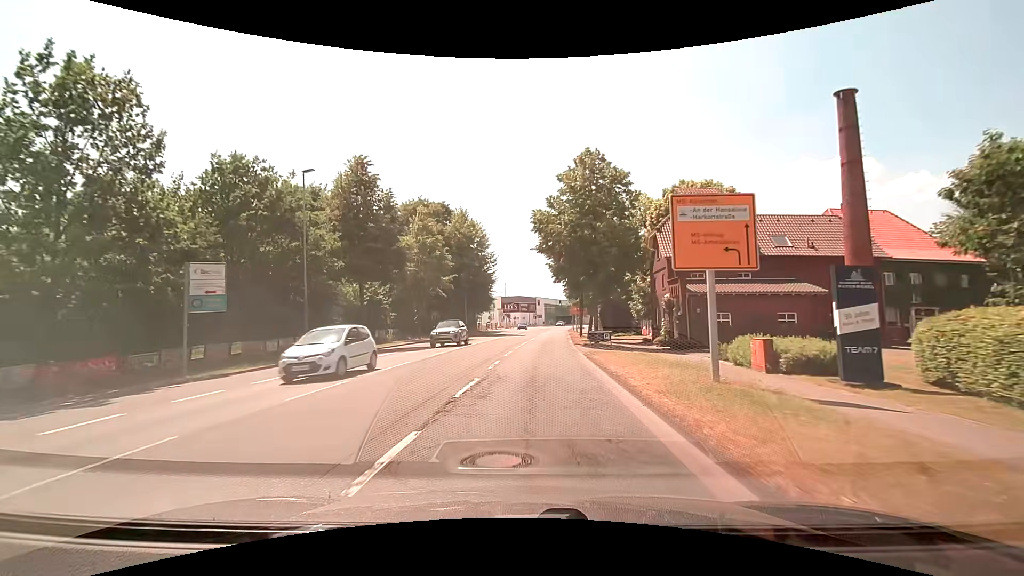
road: secondary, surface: asphalt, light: Day
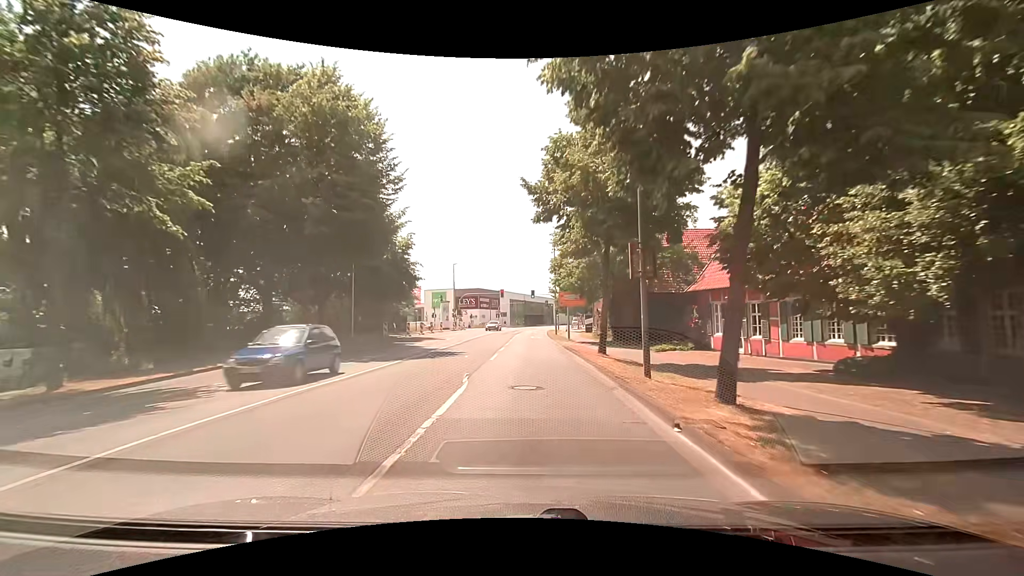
(+1.3, +35.0) m; +4°
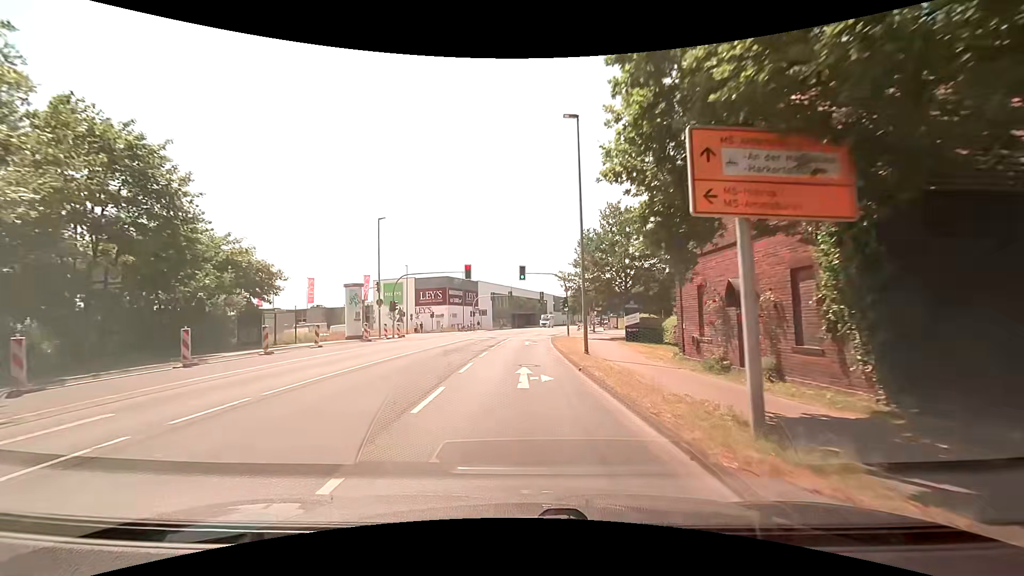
(+0.3, +34.7) m; +1°
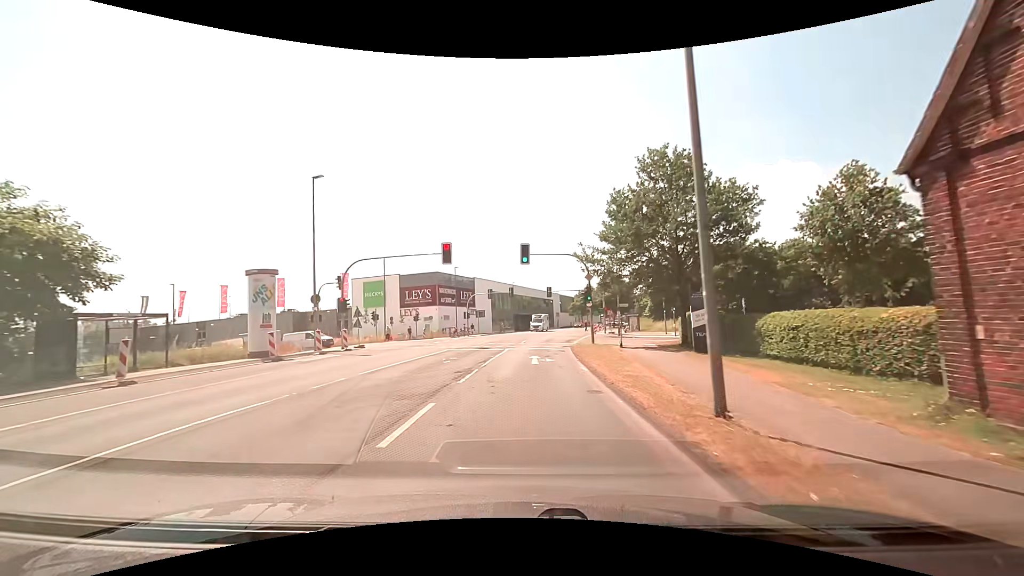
(0.0, +13.8) m; 0°
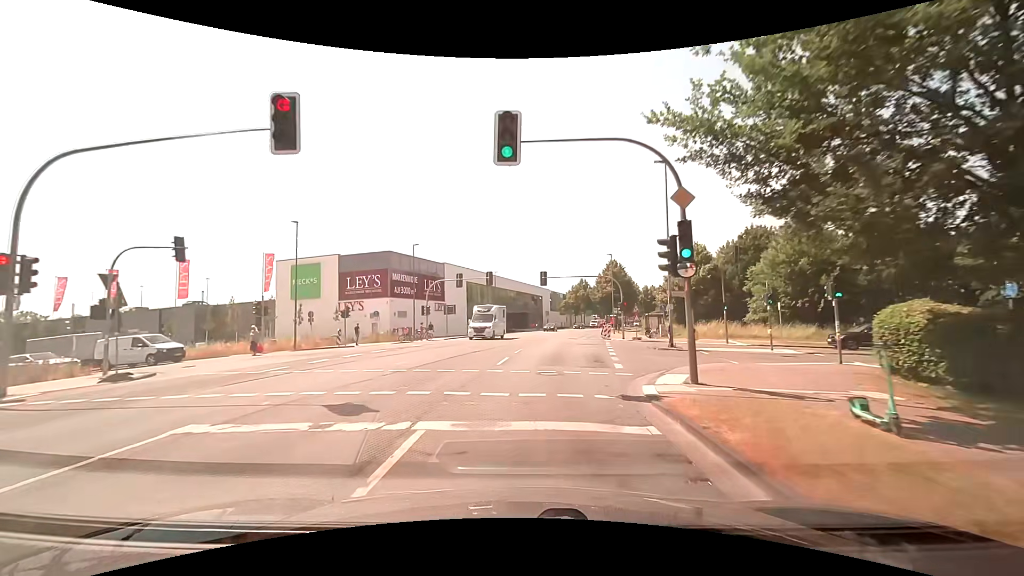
(0.0, +20.3) m; +1°
